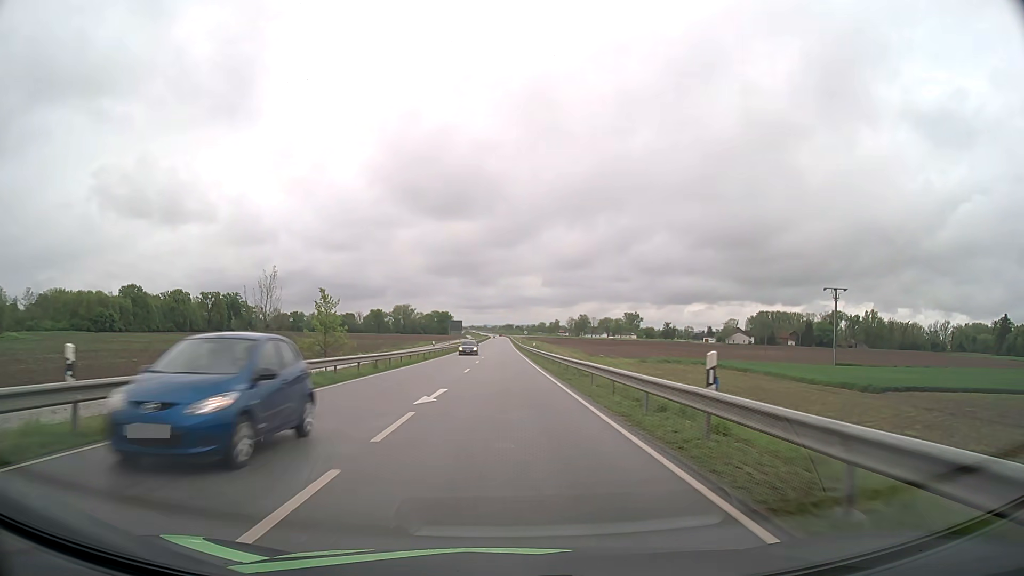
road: secondary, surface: asphalt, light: Day
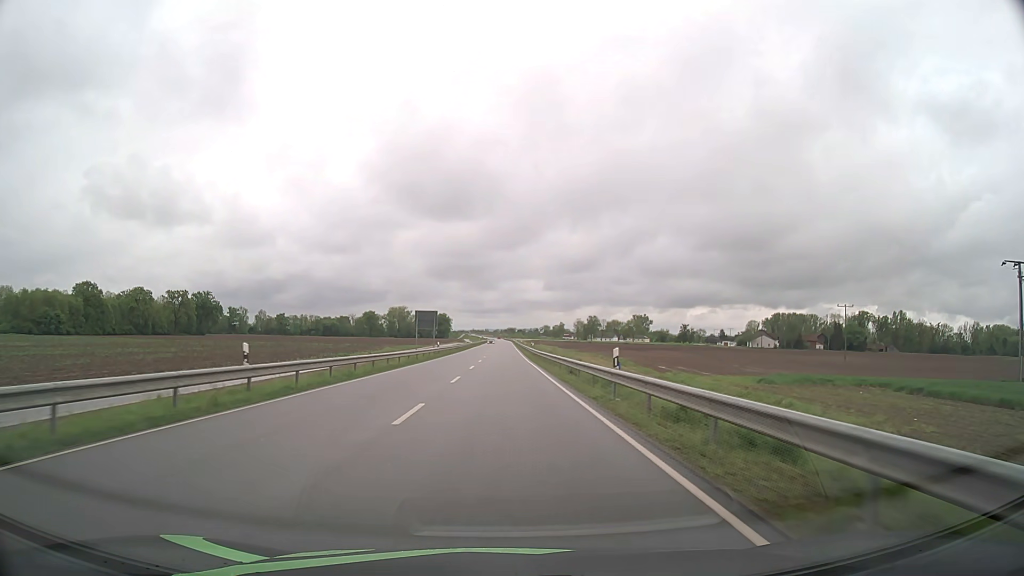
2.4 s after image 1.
(-0.1, +44.8) m; 0°
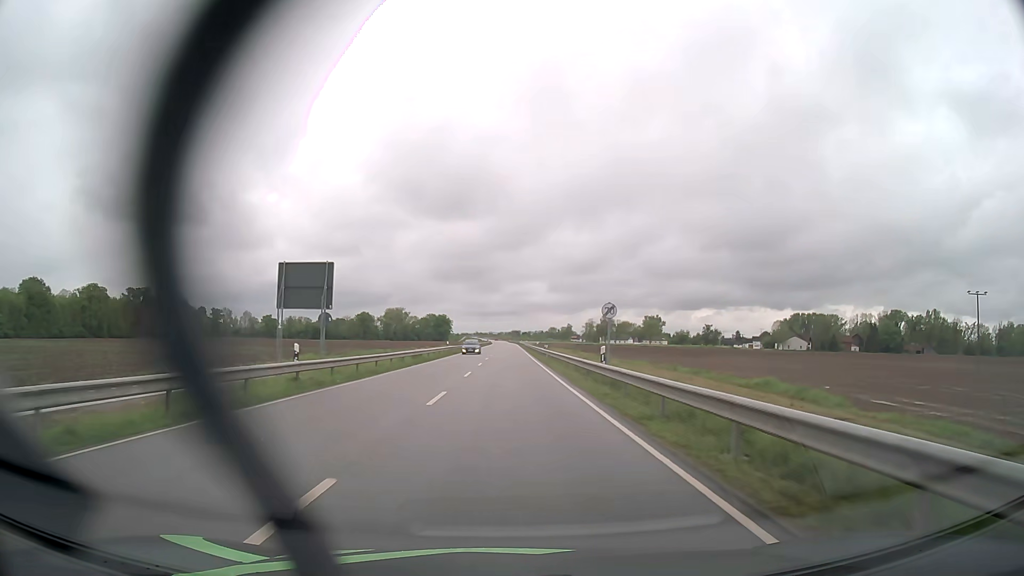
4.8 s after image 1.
(-0.2, +44.9) m; 0°
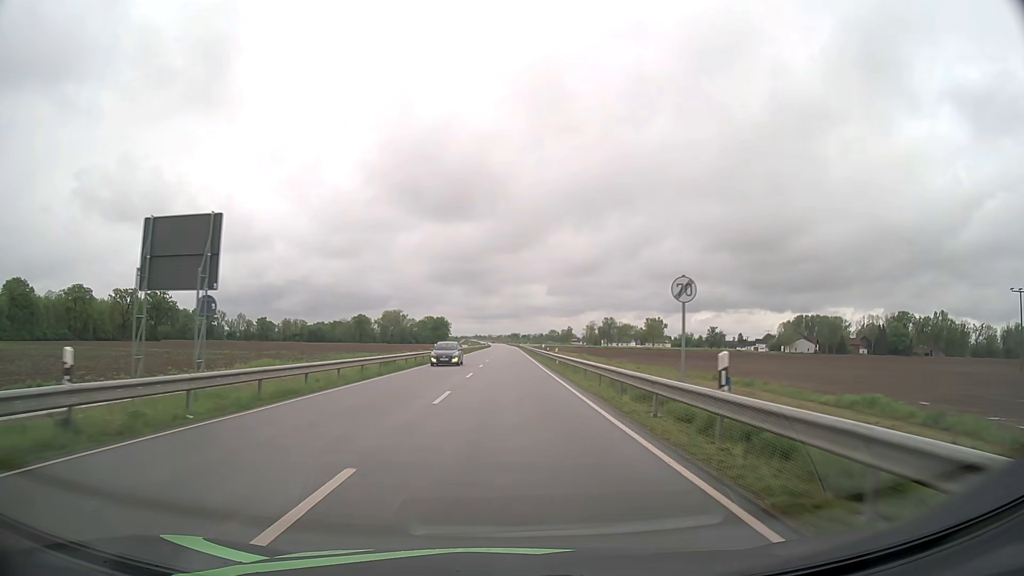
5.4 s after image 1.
(0.0, +11.3) m; 0°
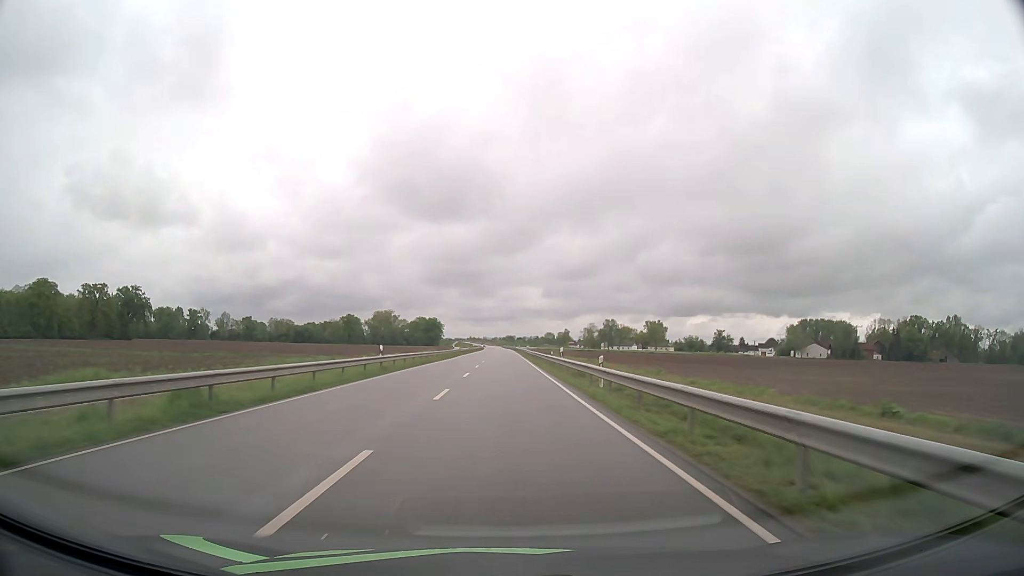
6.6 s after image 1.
(+0.1, +22.9) m; +1°
(0, +10) (0, +20) (0, +30) (0, +40) (0, +50) (0, +60) (0, +70) (0, +80) (0, +90) (0, +100) m
